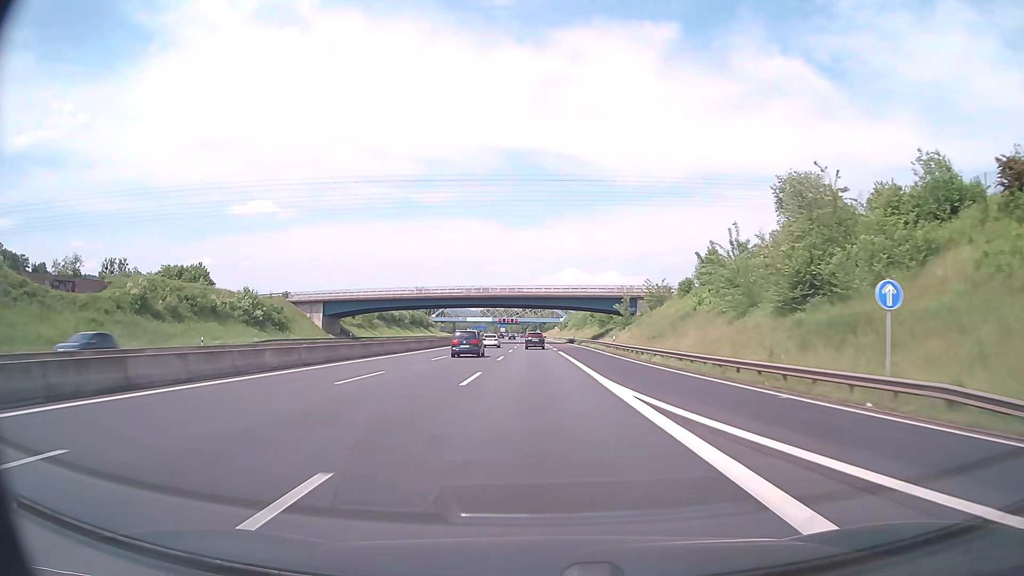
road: motorway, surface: asphalt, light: Day
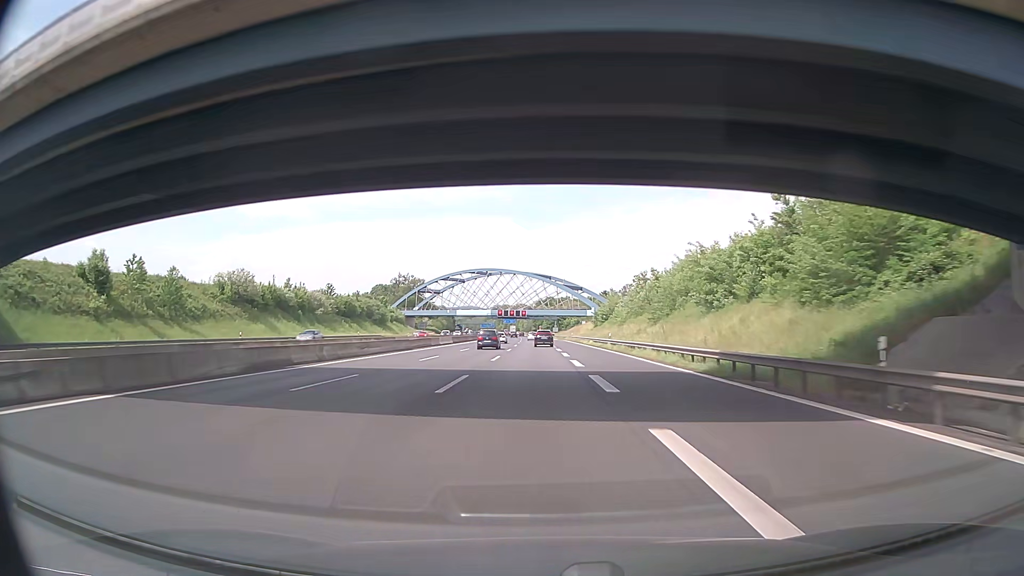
(-1.2, +92.3) m; -1°
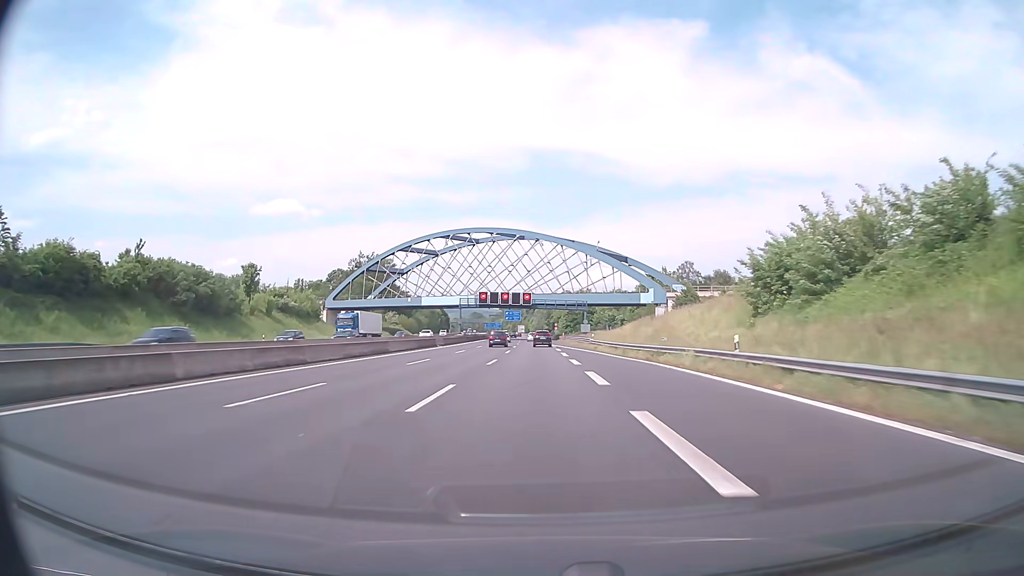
(-0.9, +92.7) m; -1°
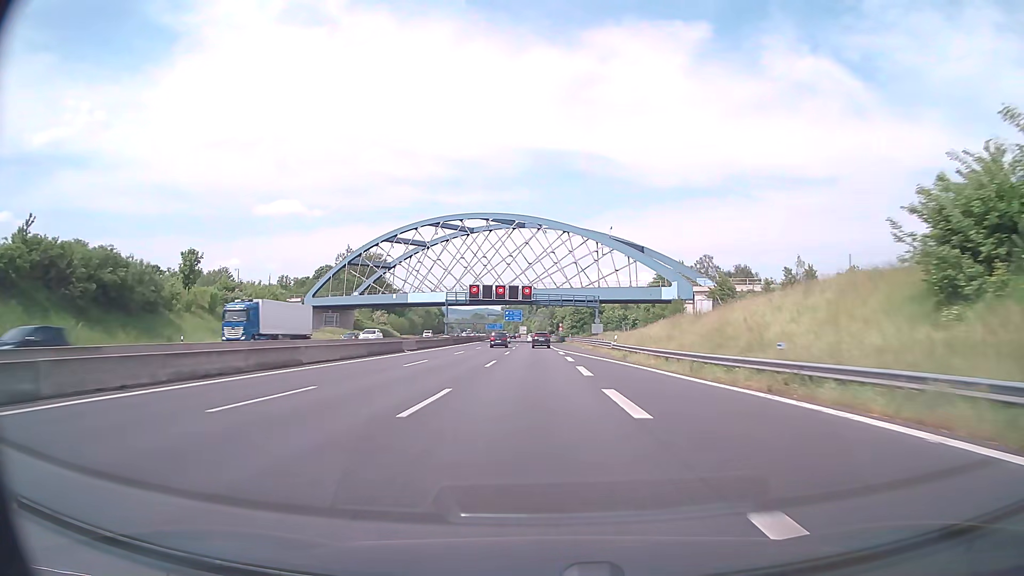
(0.0, +18.6) m; 0°
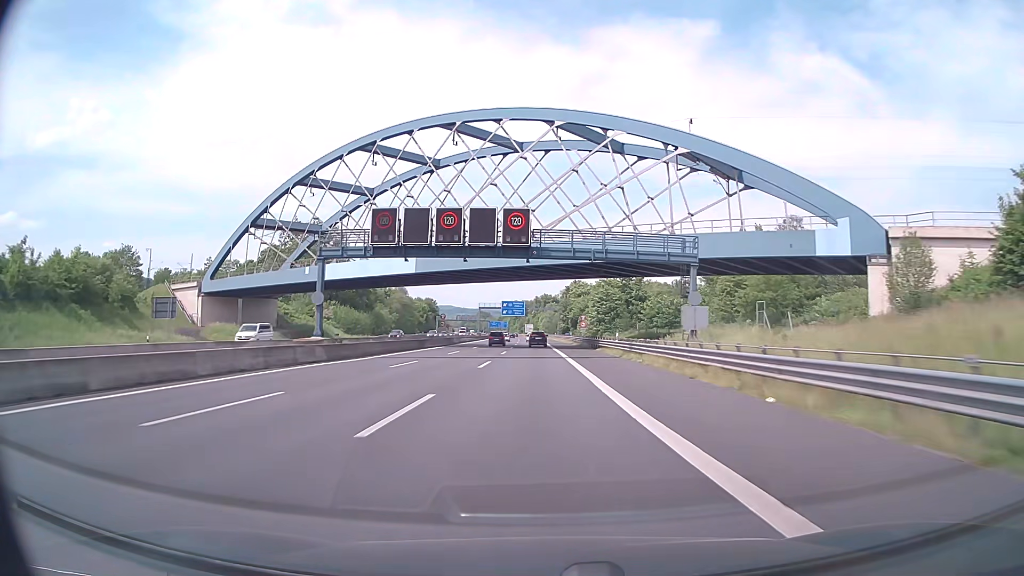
(-0.4, +55.7) m; -1°
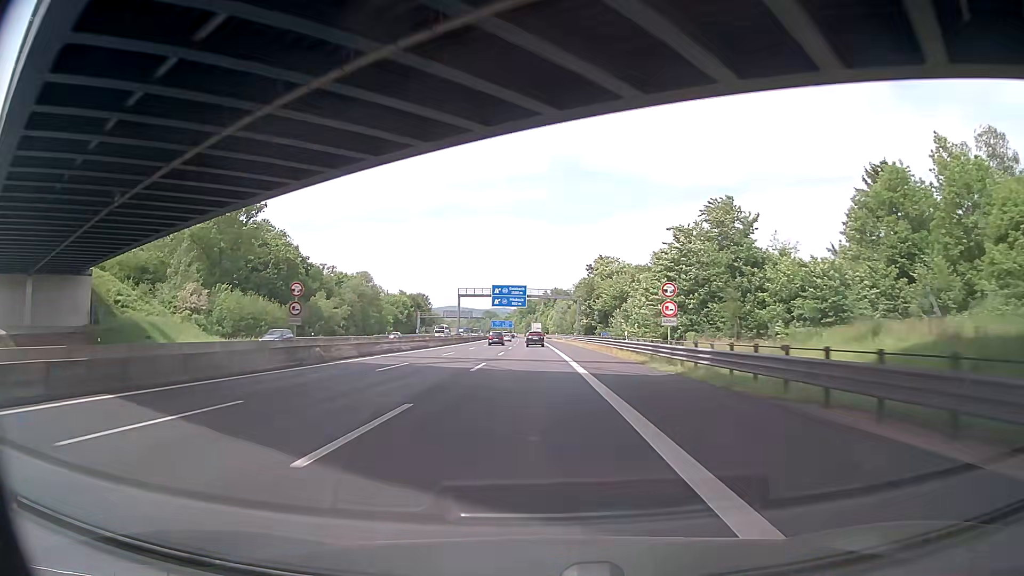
(-0.4, +55.5) m; -1°
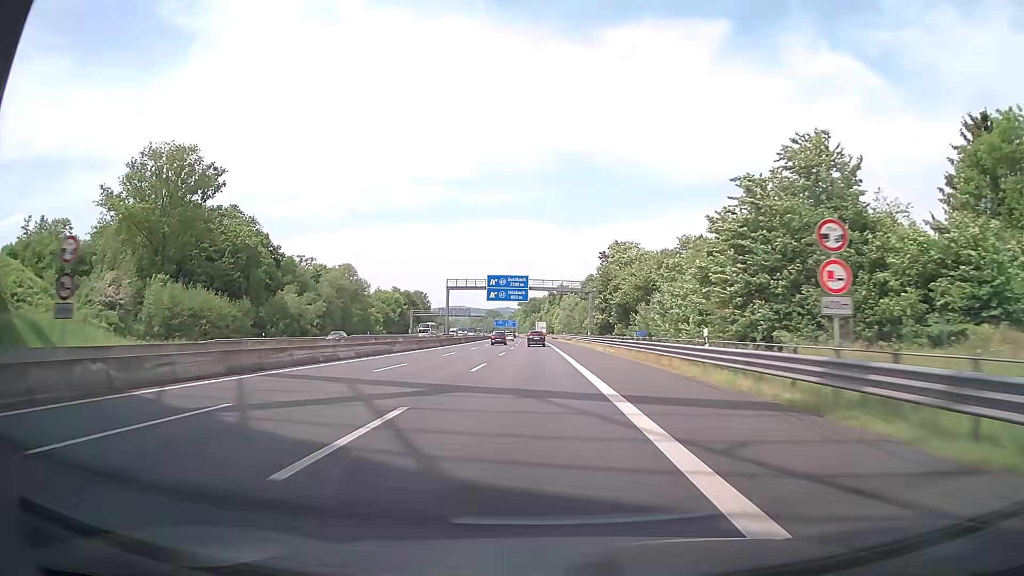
(+0.1, +18.5) m; +2°
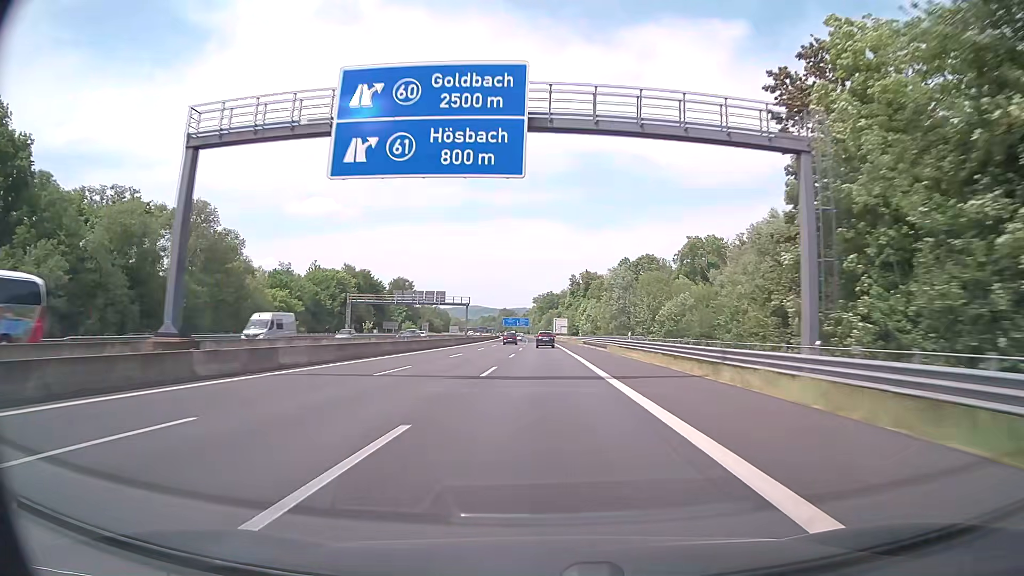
(-3.1, +73.6) m; -3°
(0, +10) (0, +20) (0, +30) (0, +40) (0, +50) (0, +60) (0, +70) (0, +80) (-1, +90) (-1, +100) m
